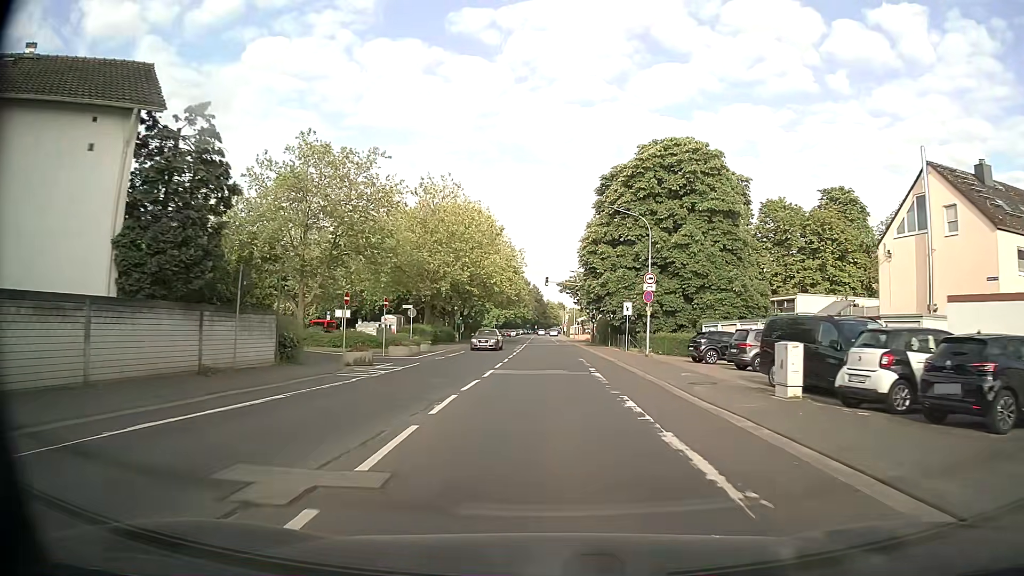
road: secondary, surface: asphalt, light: Day
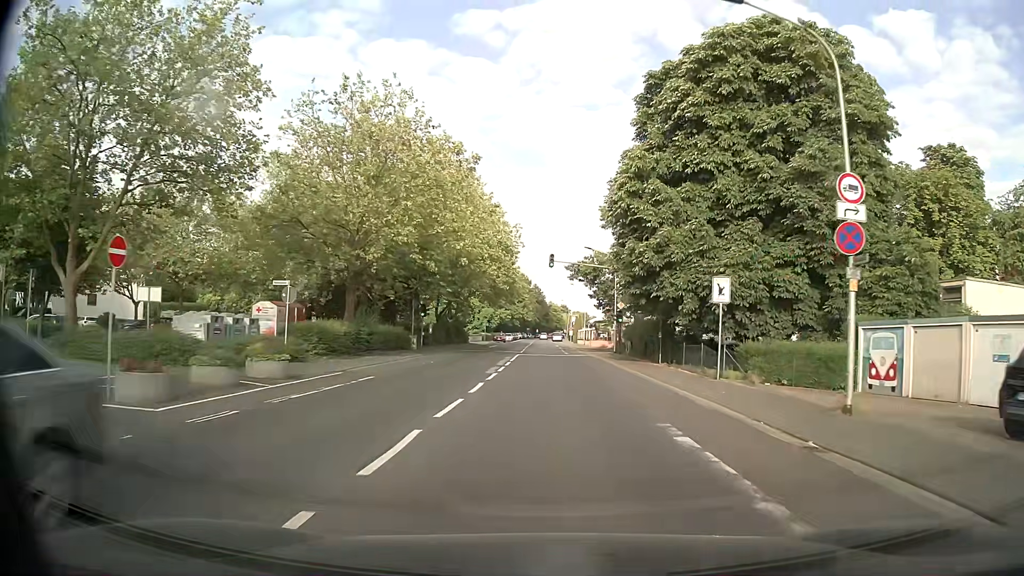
(0.0, +23.2) m; 0°
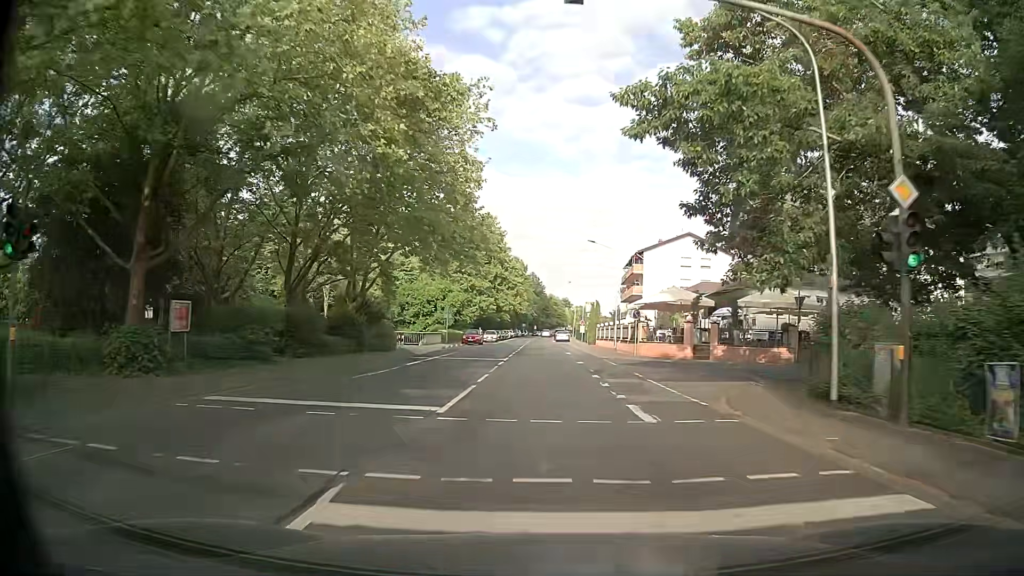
(0.0, +38.7) m; -1°
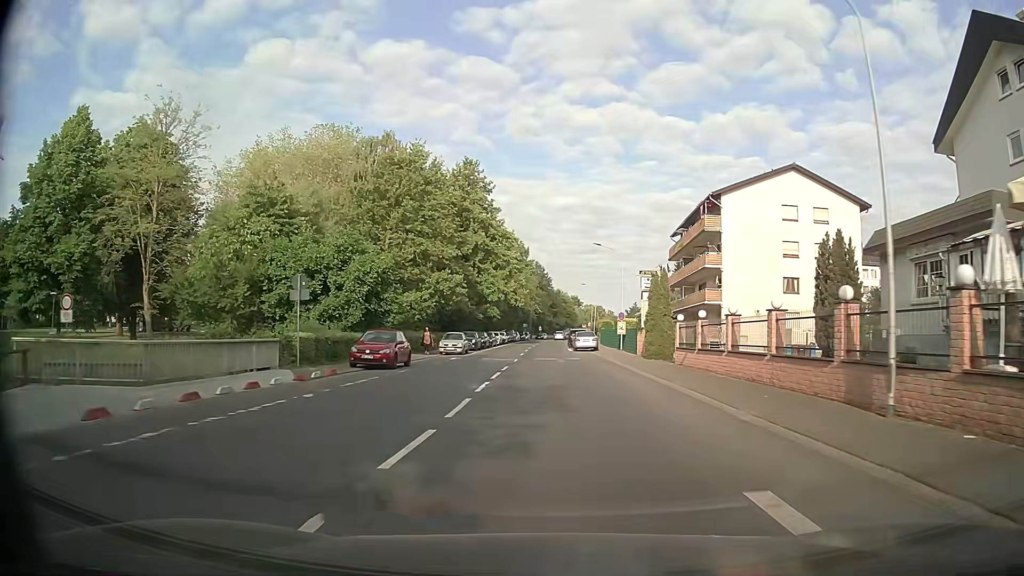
(+0.2, +38.8) m; 0°
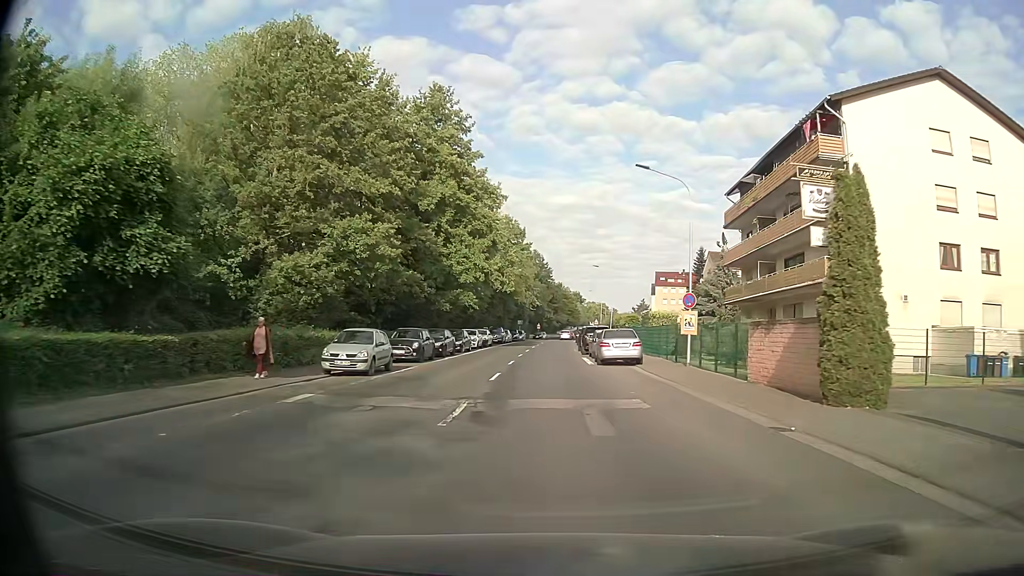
(+0.1, +23.3) m; 0°
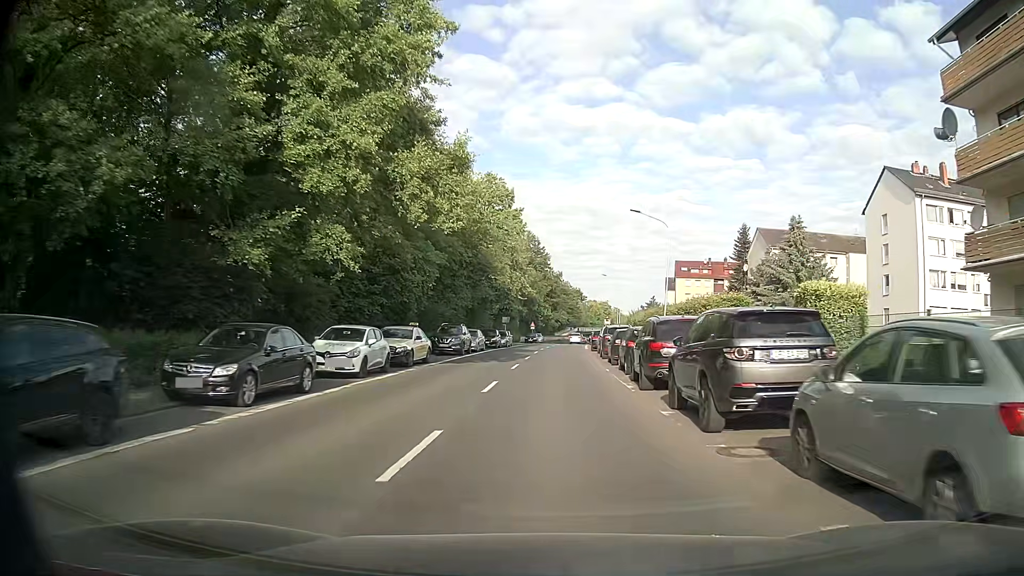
(0.0, +31.0) m; 0°
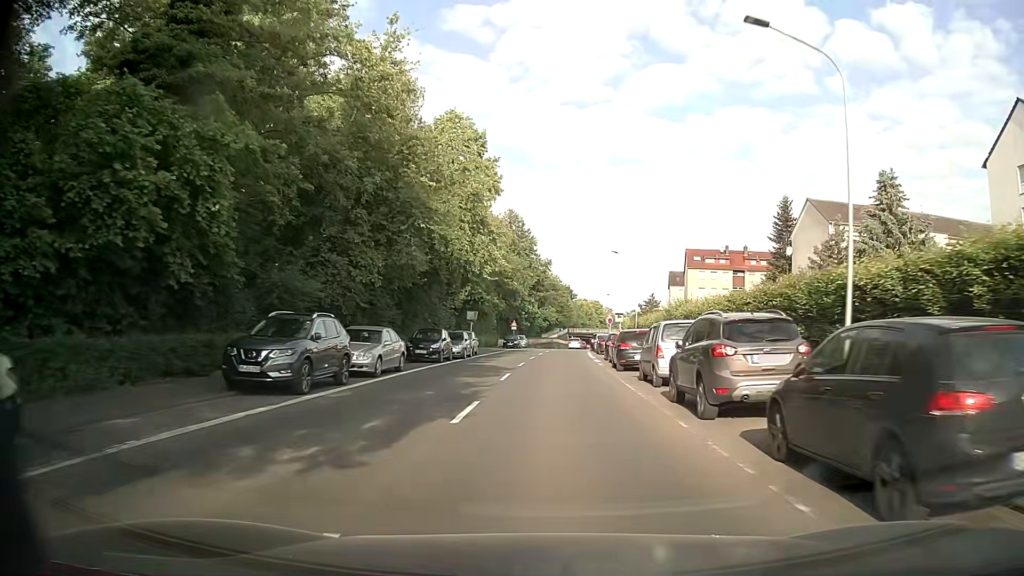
(+0.3, +23.2) m; +2°
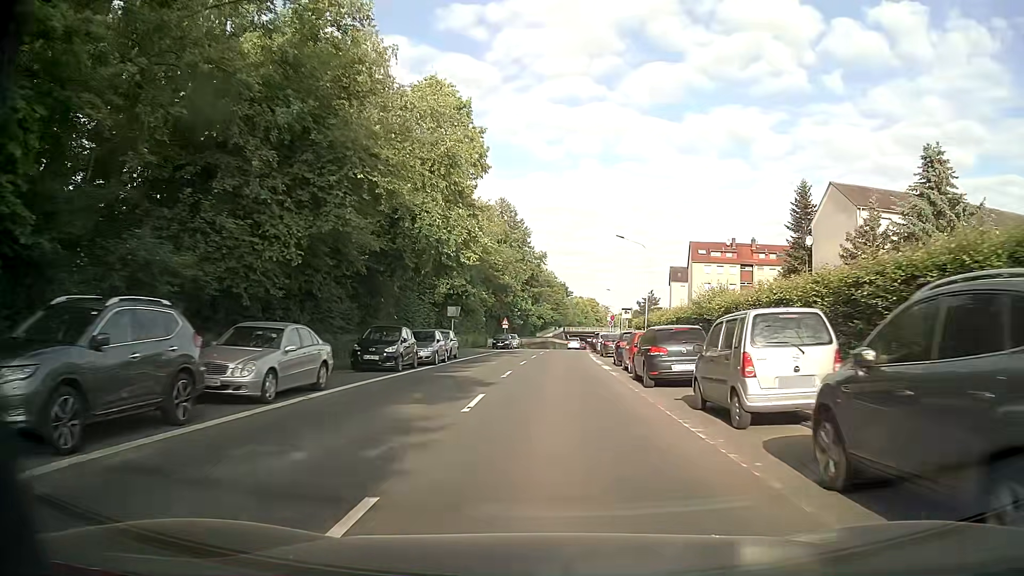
(0.0, +7.7) m; 0°
(0, +10) (0, +20) (0, +30) (+1, +40) (+1, +50) (+2, +60) (+3, +70) (+3, +80) (+4, +90) (+5, +100) m
